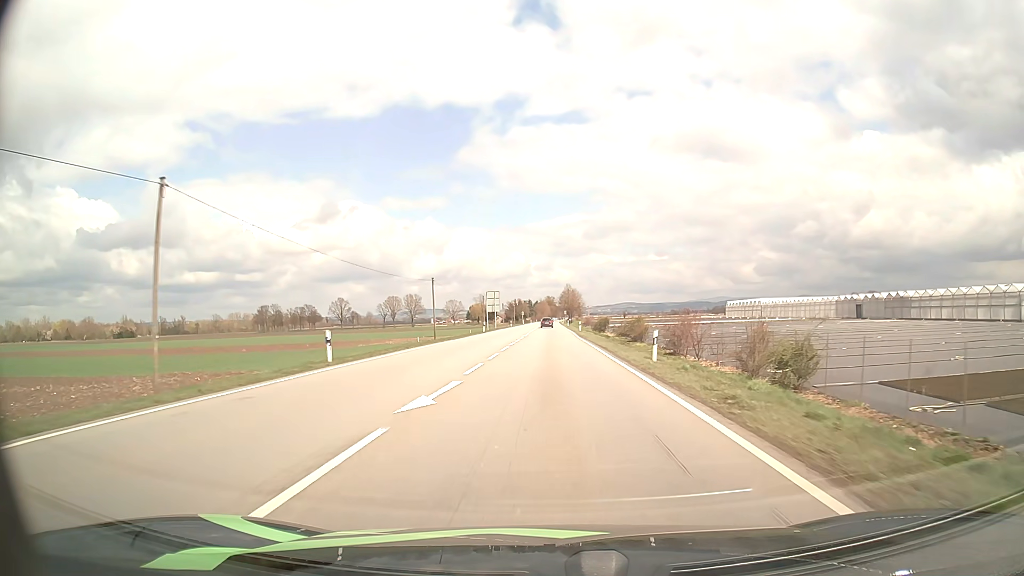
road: primary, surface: asphalt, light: Day
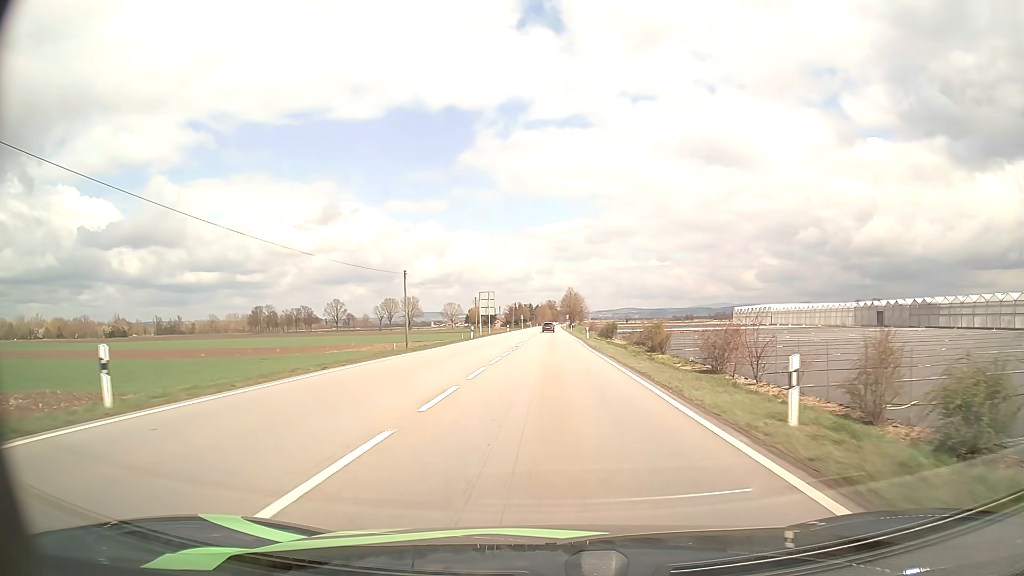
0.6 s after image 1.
(0.0, +11.9) m; 0°
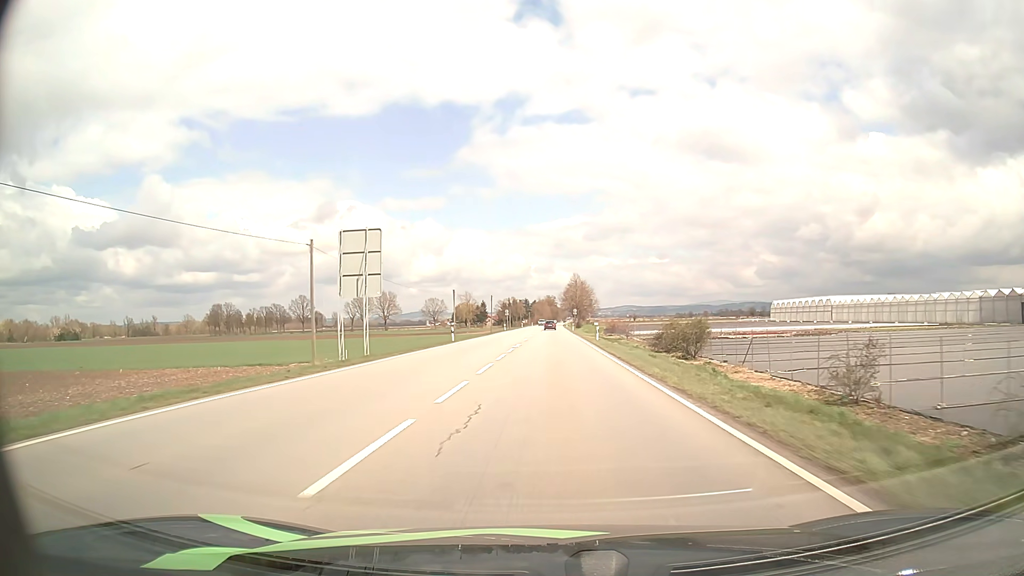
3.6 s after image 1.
(+0.4, +60.7) m; 0°
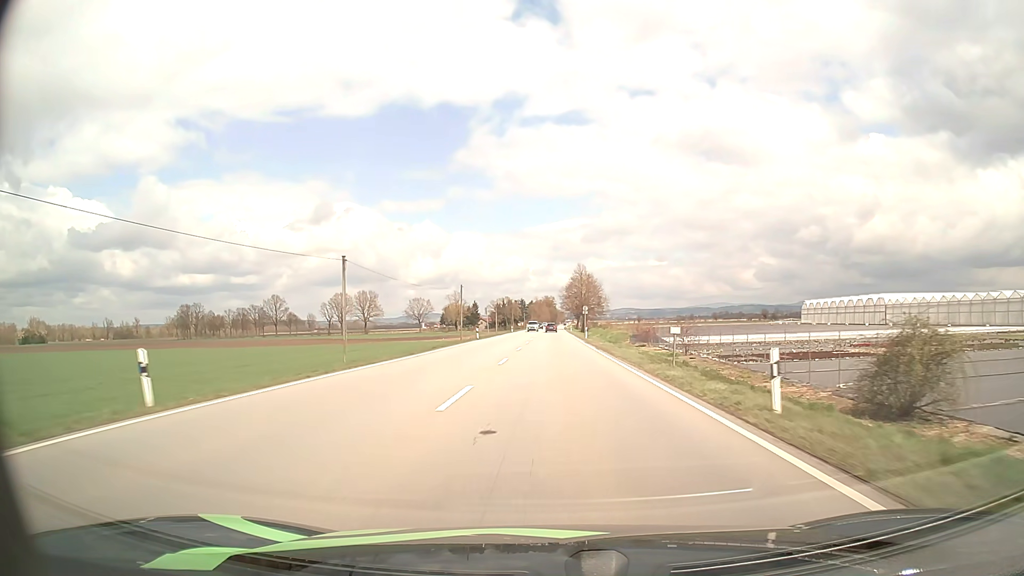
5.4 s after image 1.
(-0.1, +37.3) m; 0°
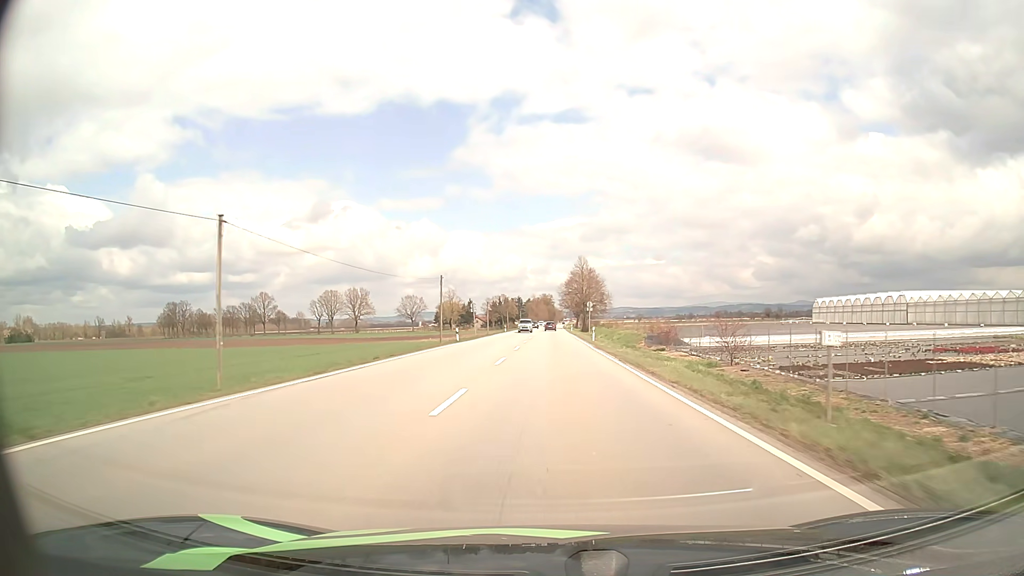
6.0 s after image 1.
(0.0, +12.7) m; 0°
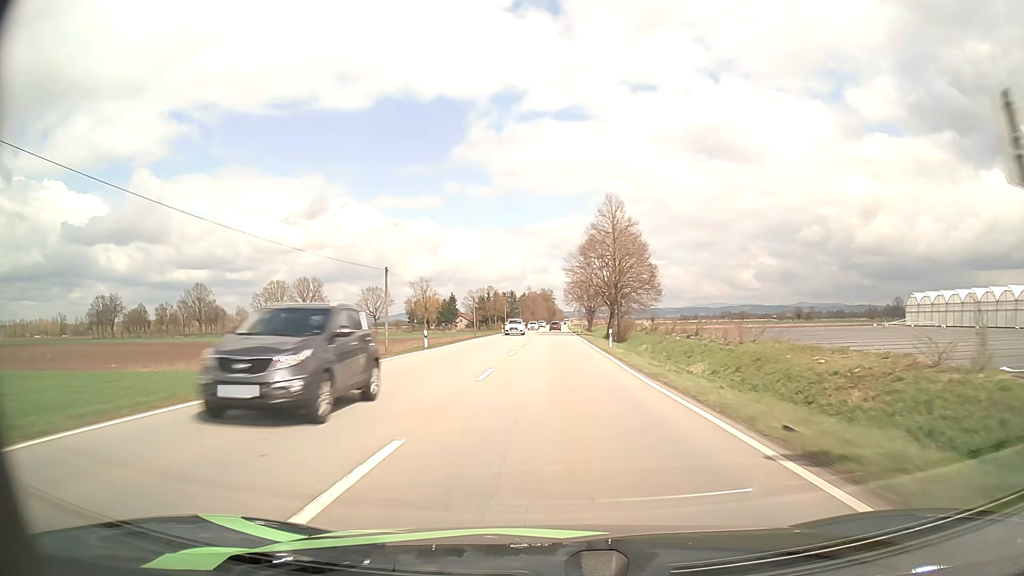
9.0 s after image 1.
(+0.1, +66.2) m; 0°
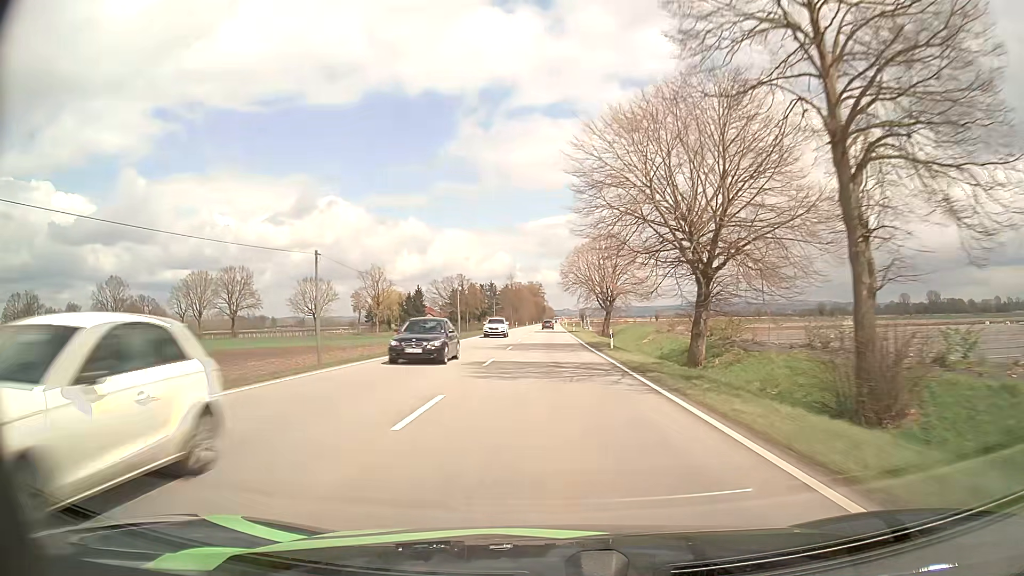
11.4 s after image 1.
(+0.4, +55.3) m; +1°
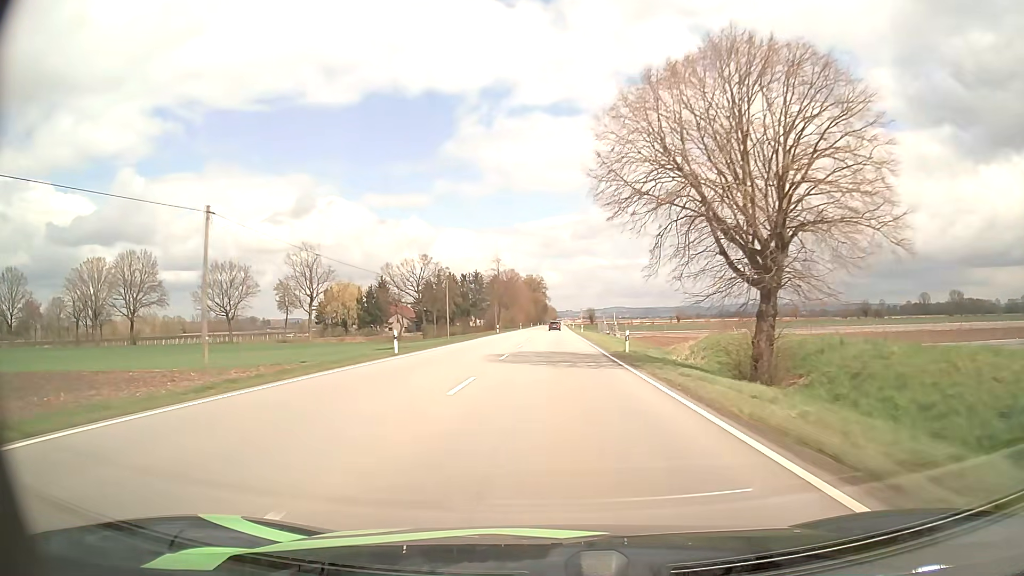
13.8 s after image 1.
(-0.1, +56.1) m; 0°
(0, +10) (0, +20) (0, +30) (0, +40) (0, +50) (0, +60) (+1, +70) (+1, +80) (+1, +90) (+1, +100) m
